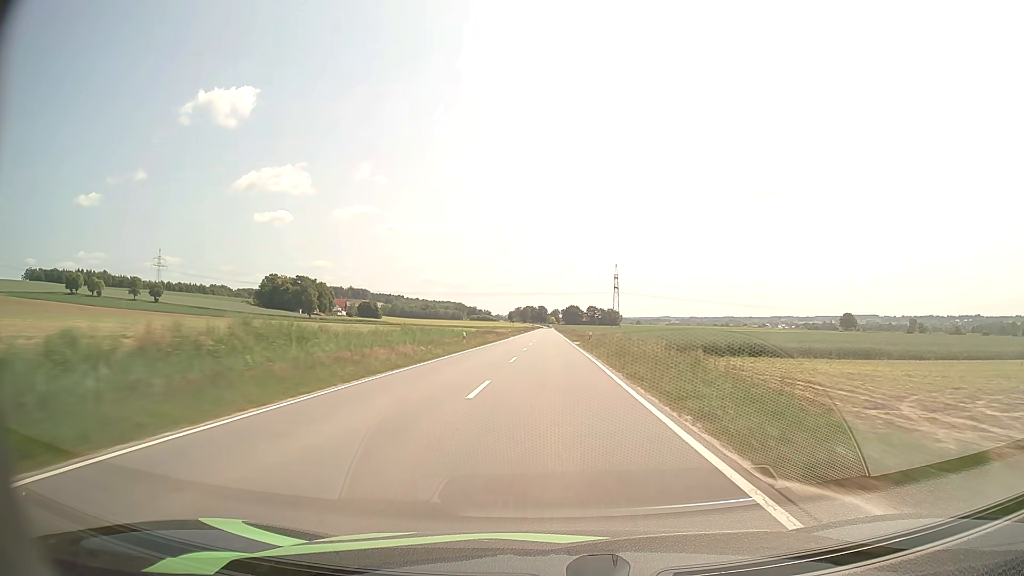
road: tertiary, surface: asphalt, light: Day
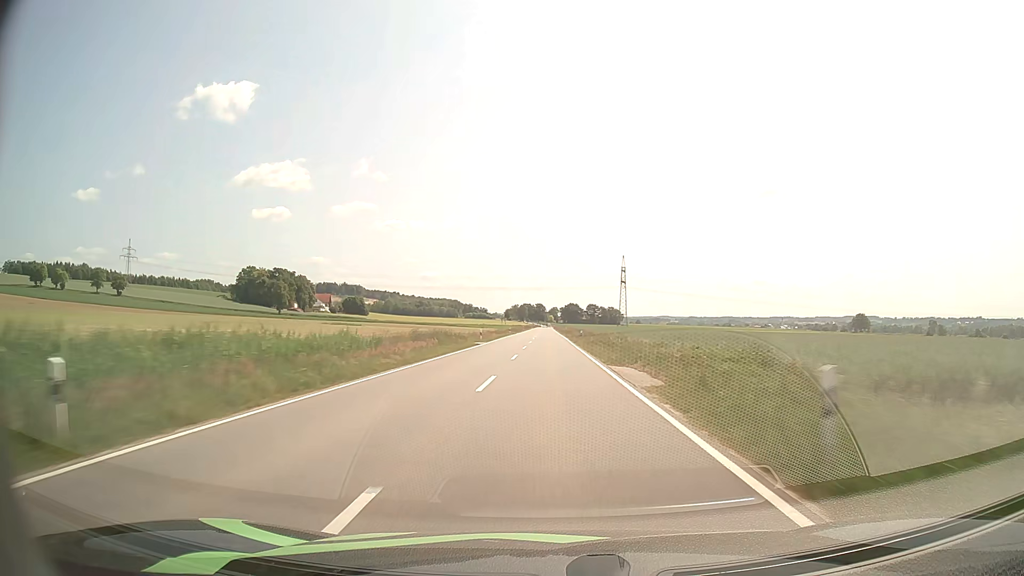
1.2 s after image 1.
(0.0, +36.2) m; 0°
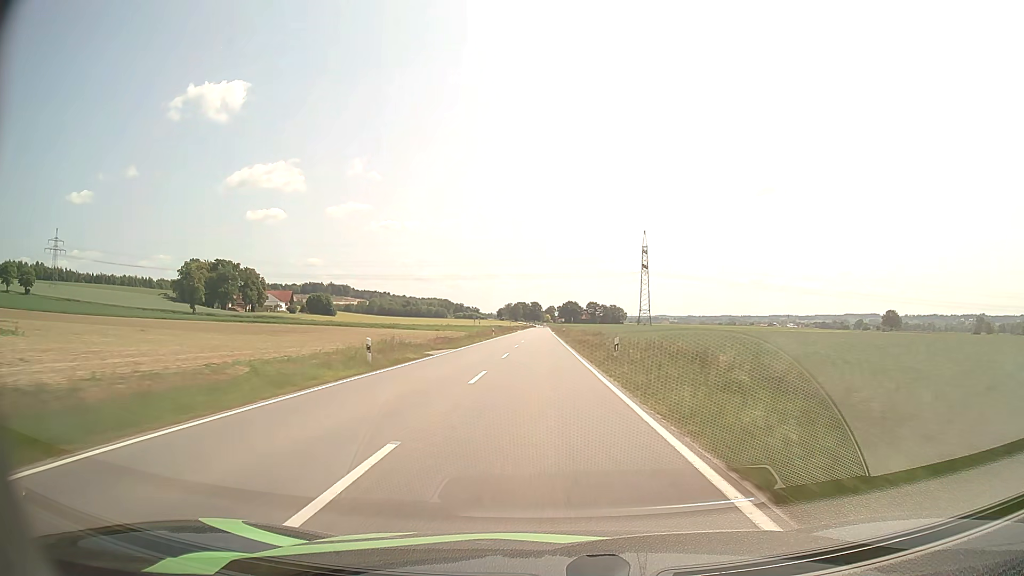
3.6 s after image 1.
(+0.3, +72.9) m; 0°
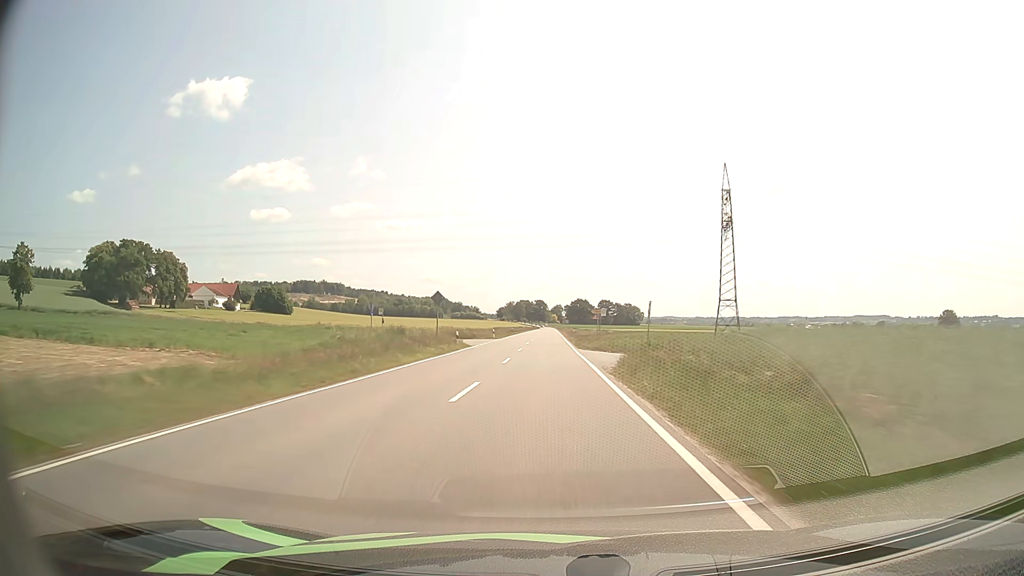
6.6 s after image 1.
(-0.7, +90.6) m; 0°
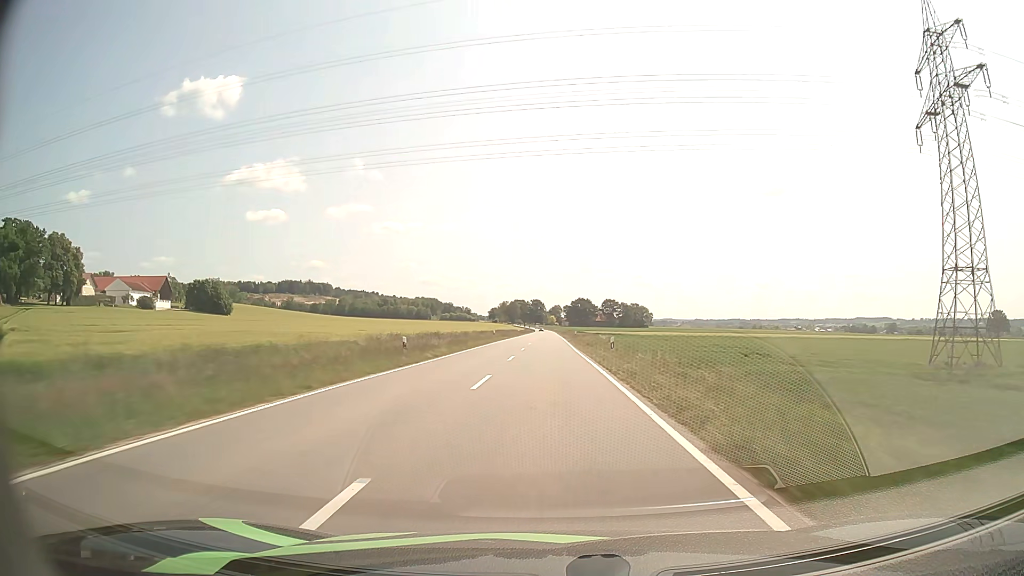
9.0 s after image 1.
(+0.1, +72.2) m; 0°
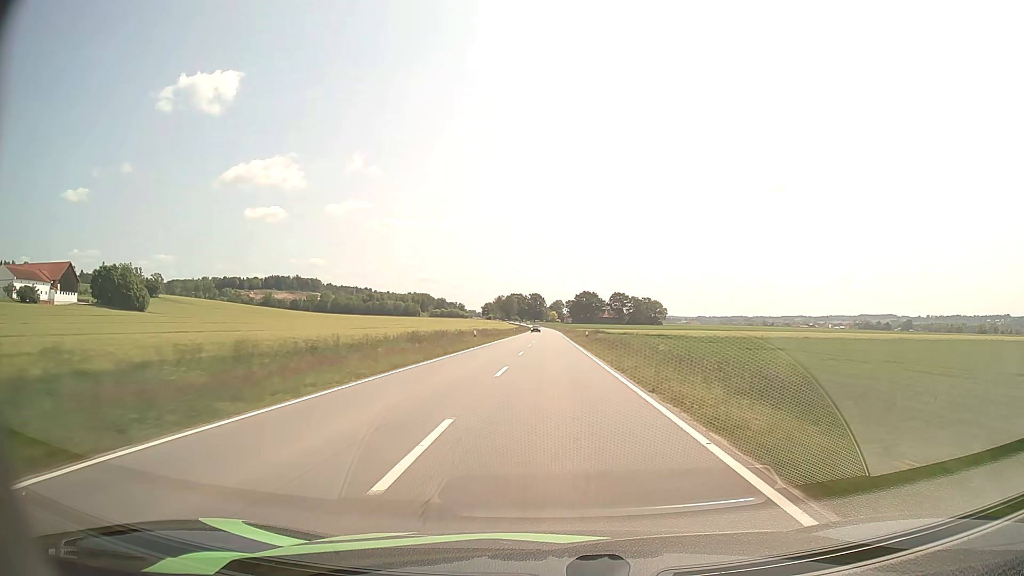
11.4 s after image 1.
(0.0, +71.0) m; 0°
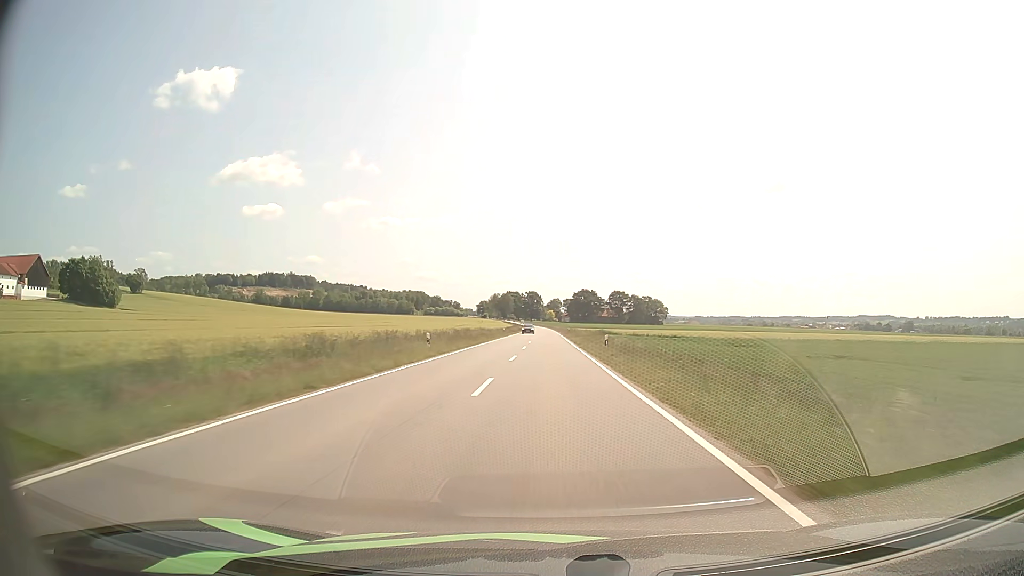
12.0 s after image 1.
(0.0, +17.5) m; 0°
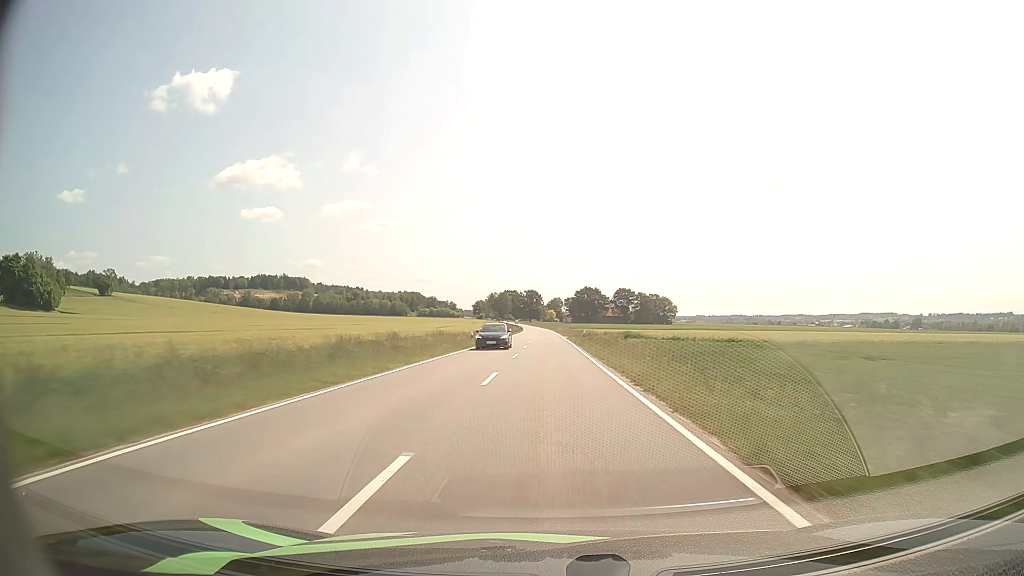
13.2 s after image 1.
(+0.1, +34.9) m; 0°
(0, +10) (0, +20) (0, +30) (0, +40) (0, +50) (0, +60) (0, +70) (-1, +80) (-1, +90) (-1, +100) m
